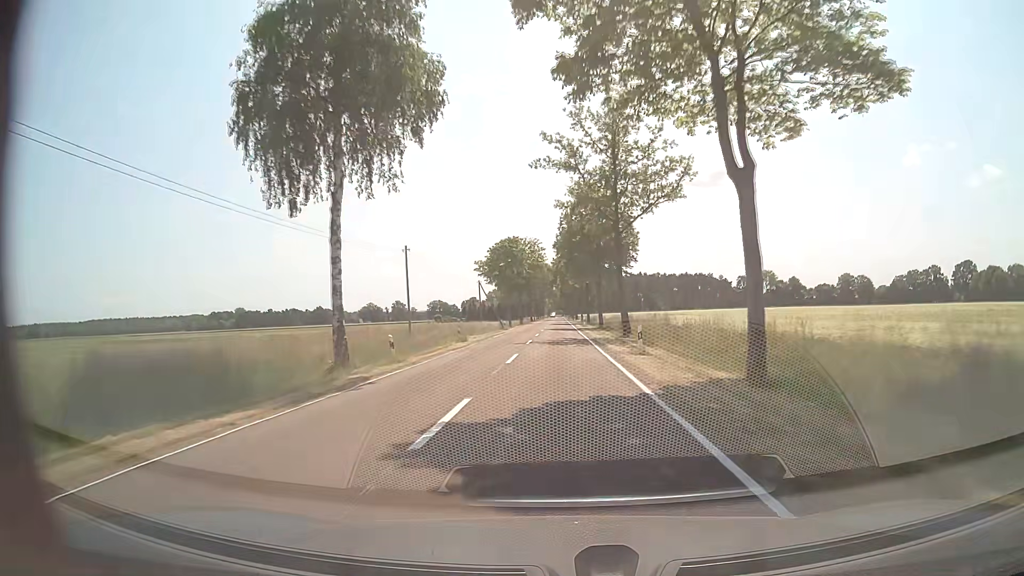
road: tertiary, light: Day
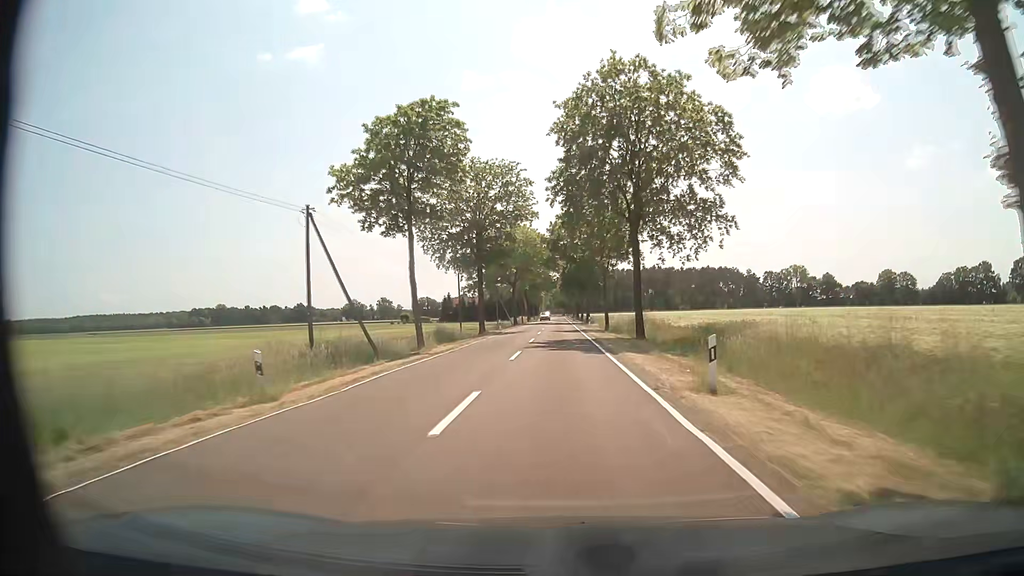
(+0.2, +58.3) m; 0°
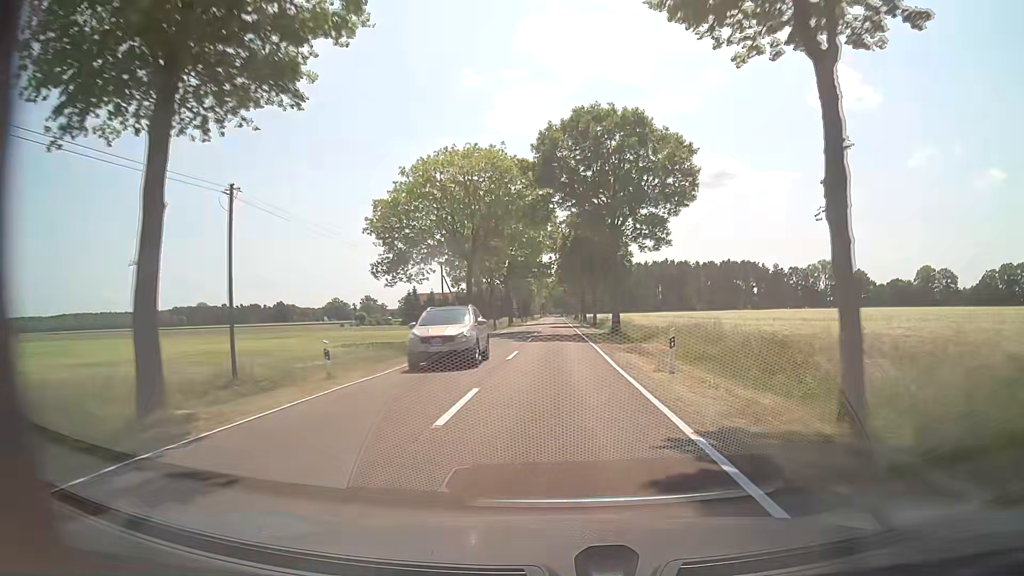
(+0.1, +46.7) m; 0°
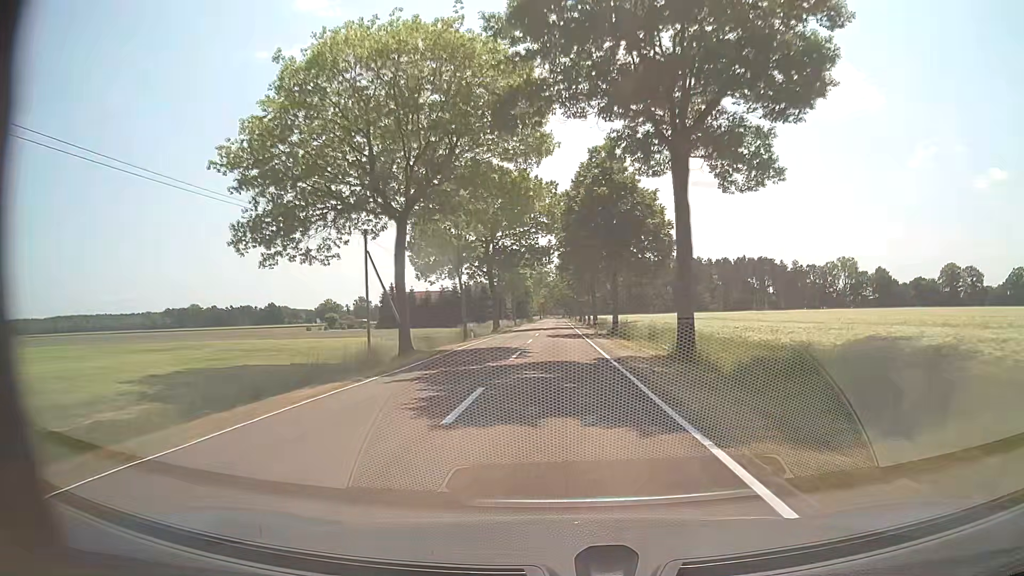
(0.0, +23.4) m; 0°
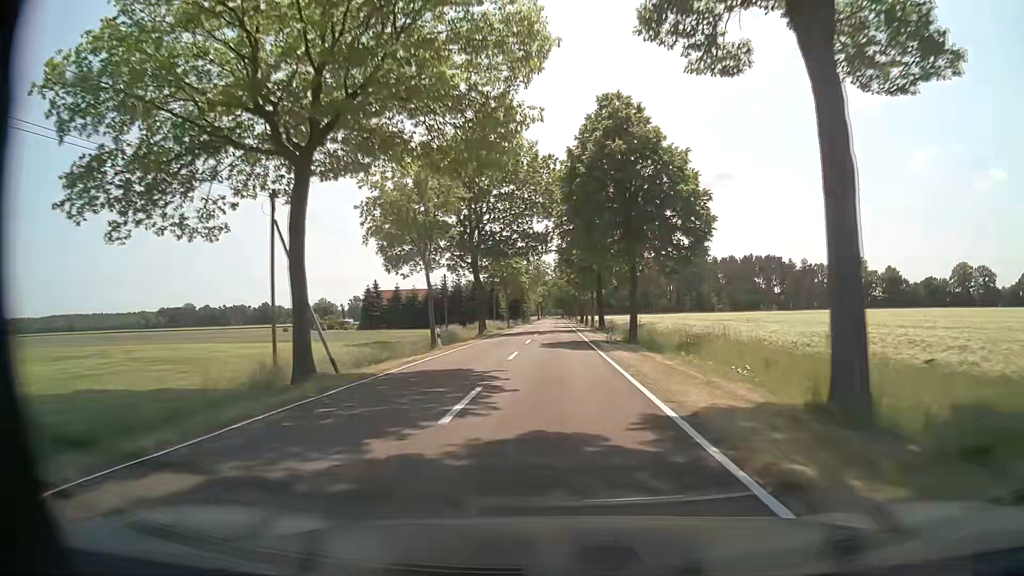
(0.0, +11.7) m; 0°
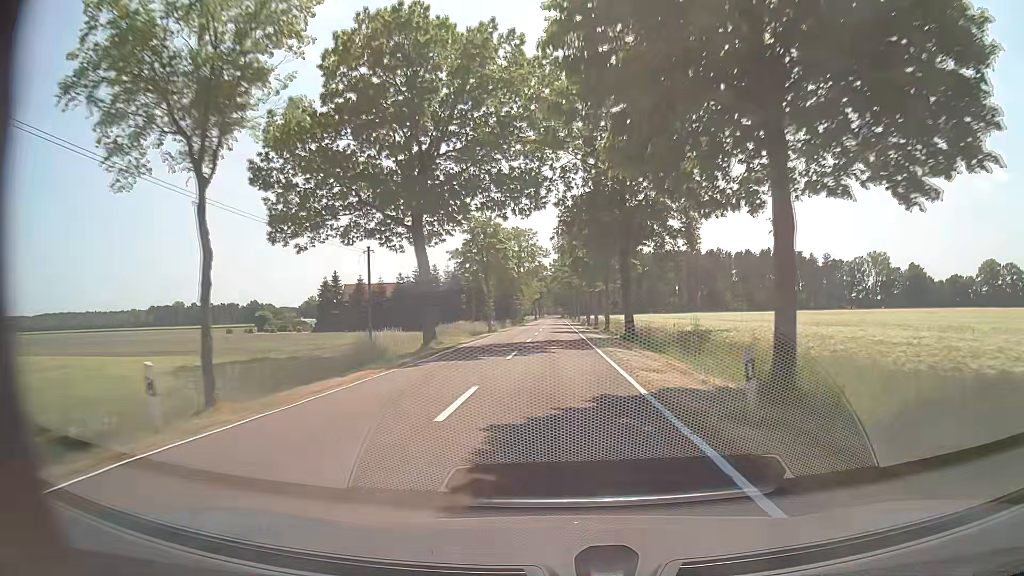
(0.0, +23.3) m; 0°
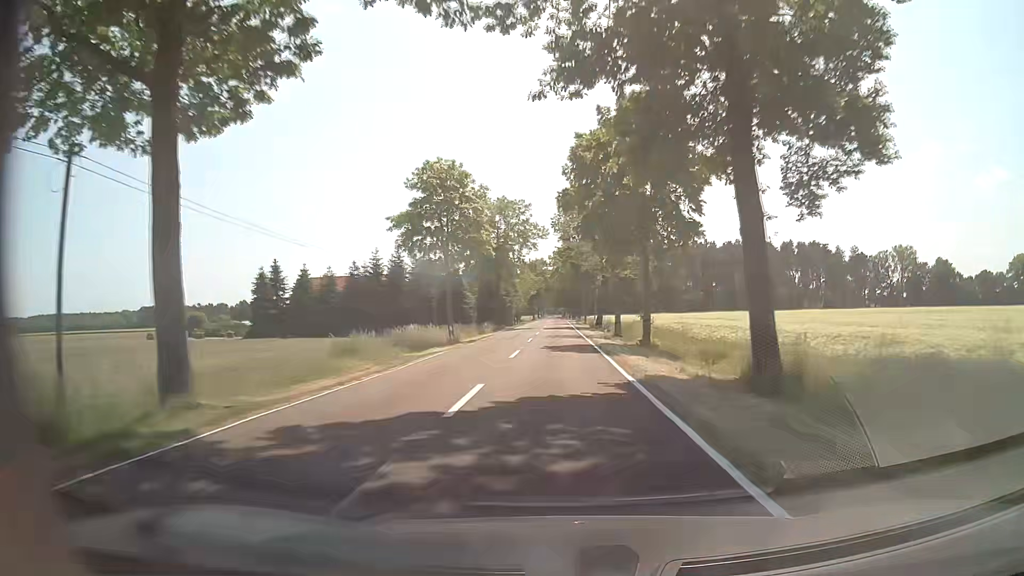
(+0.1, +23.3) m; 0°
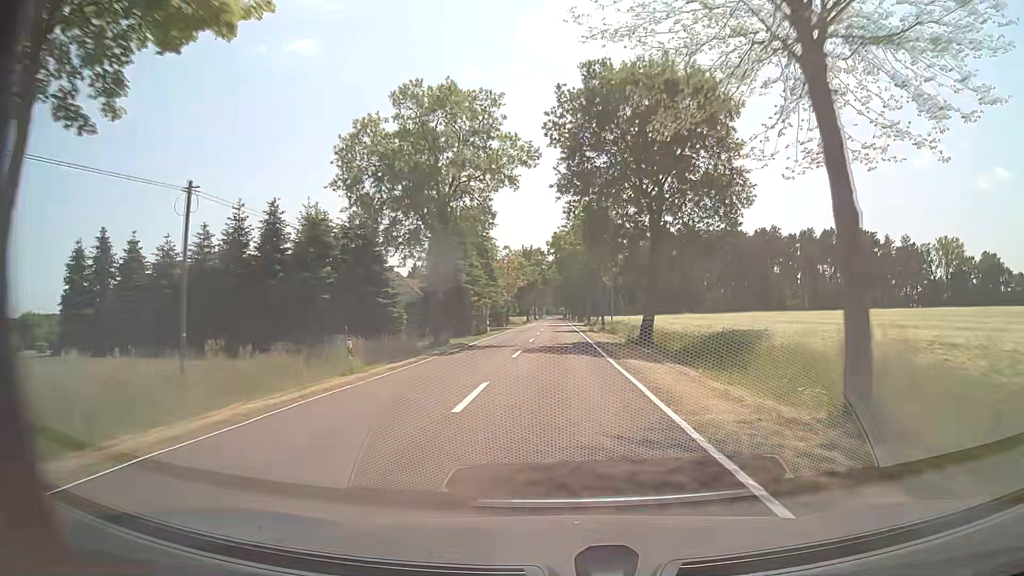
(0.0, +35.0) m; 0°
(0, +10) (0, +20) (0, +30) (0, +40) (0, +50) (0, +60) (0, +70) (0, +80) (0, +90) (0, +100) m
